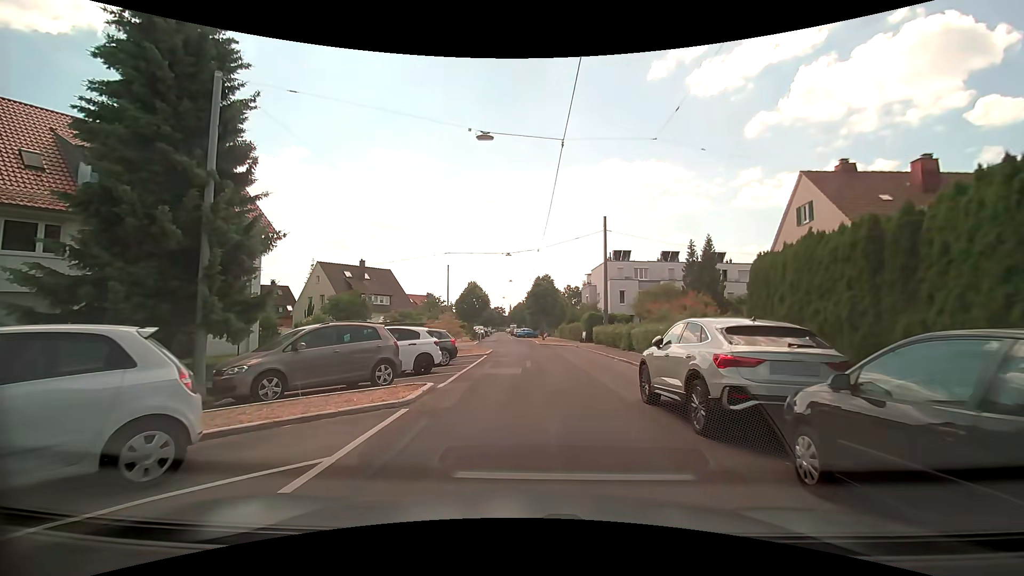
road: residential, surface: asphalt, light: Day
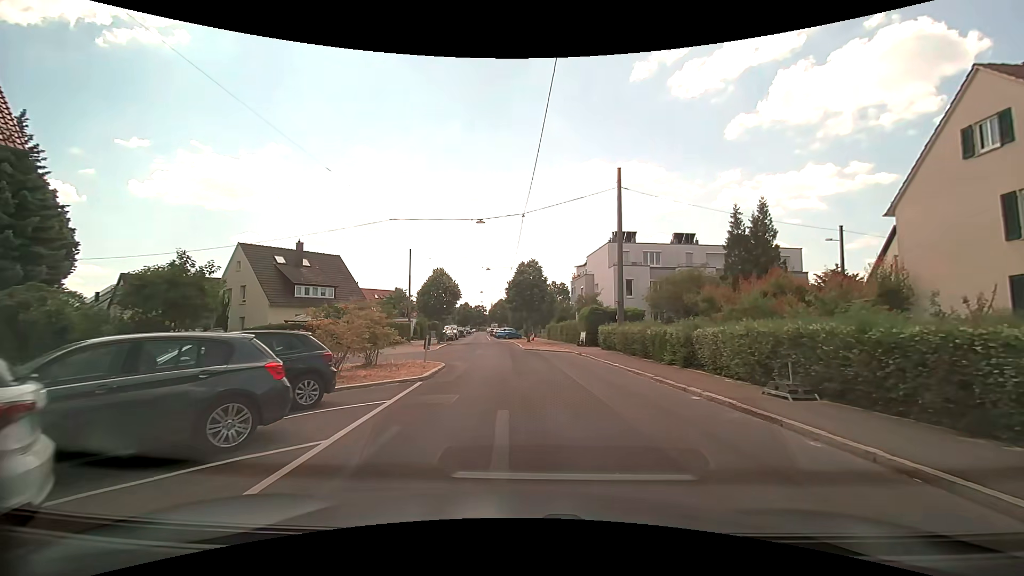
(+0.1, +12.8) m; +2°
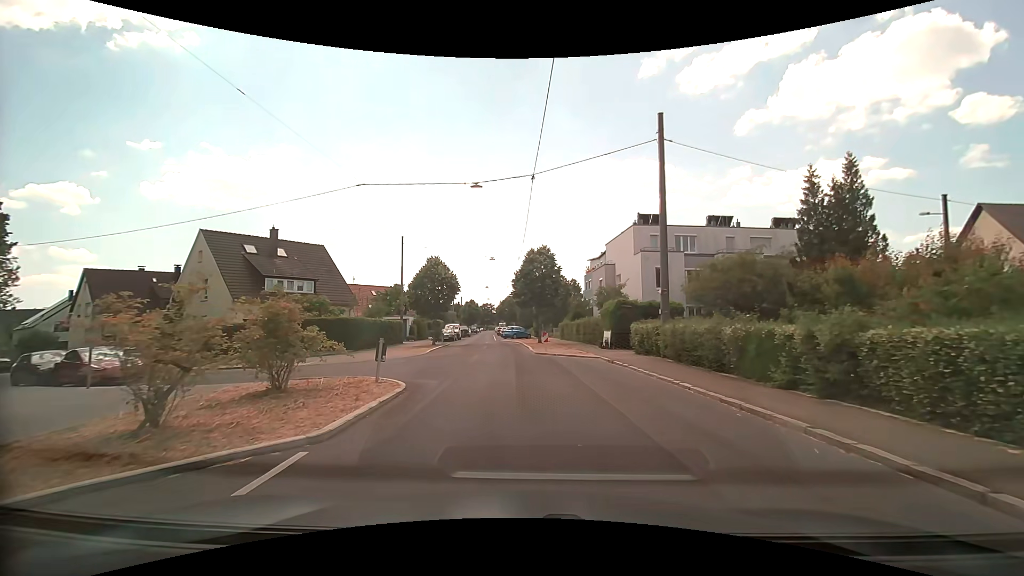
(-0.1, +7.2) m; -2°
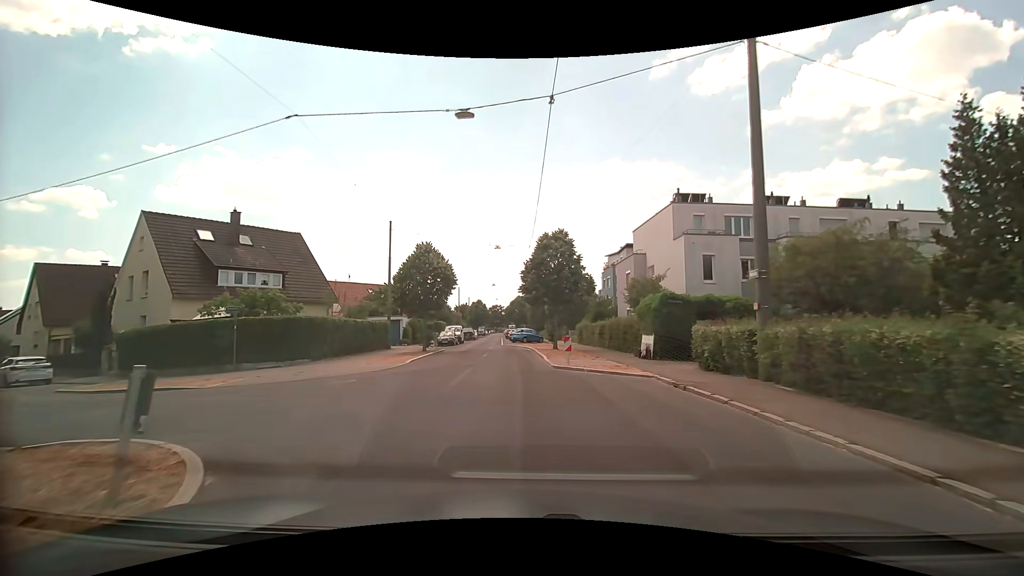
(0.0, +7.7) m; 0°
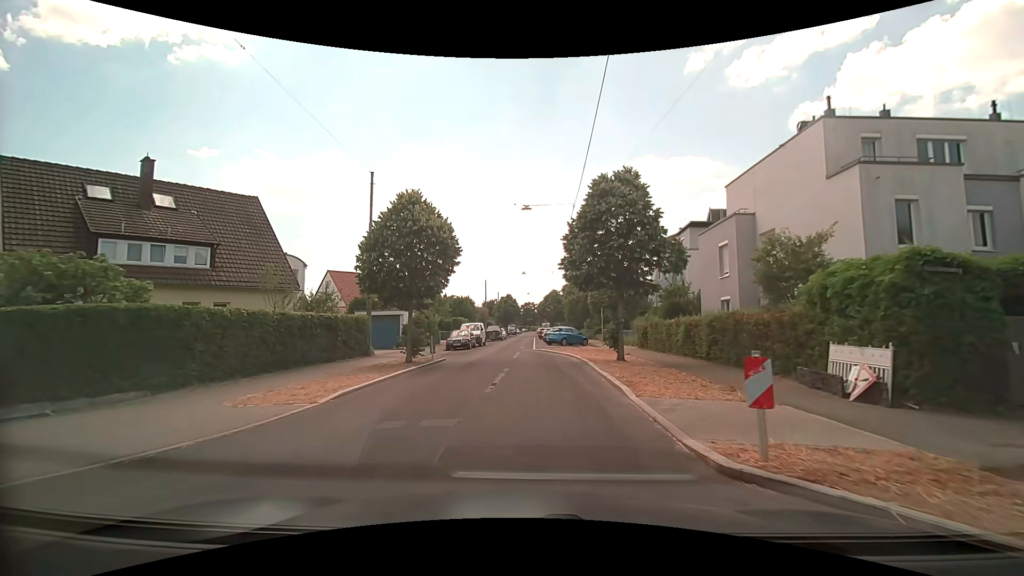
(-0.4, +12.4) m; -4°
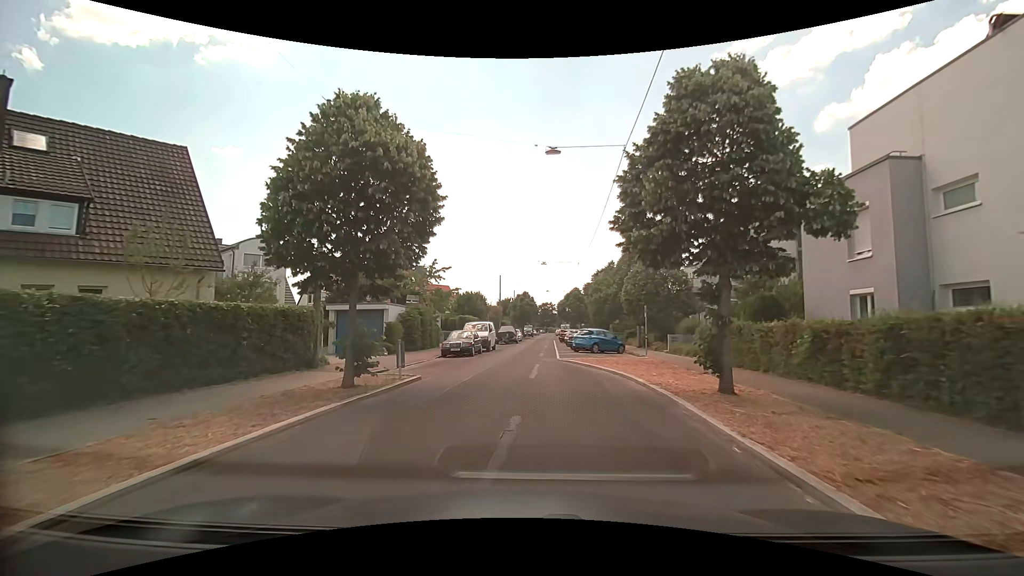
(-0.2, +8.8) m; -2°
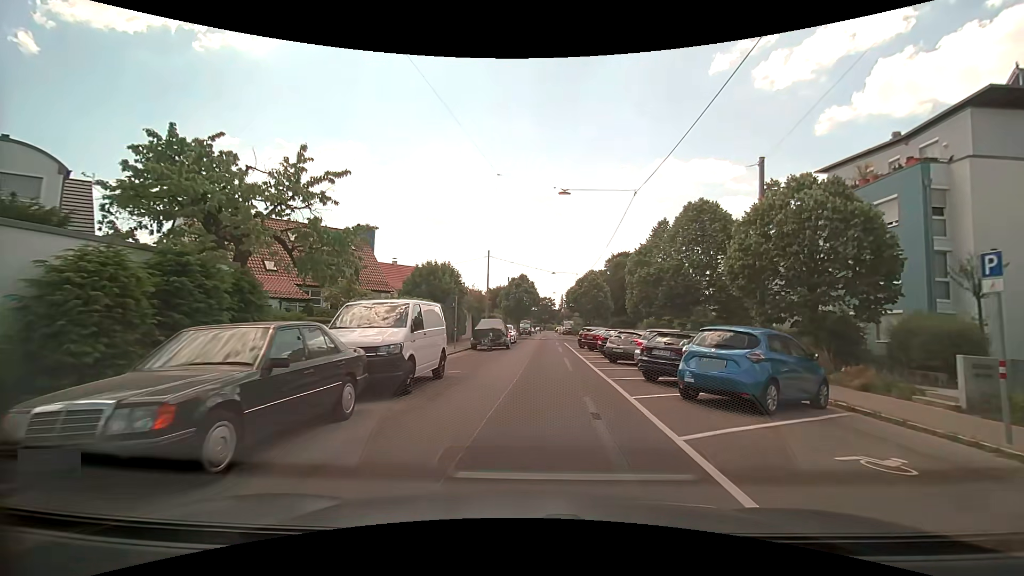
(-0.3, +22.4) m; 0°
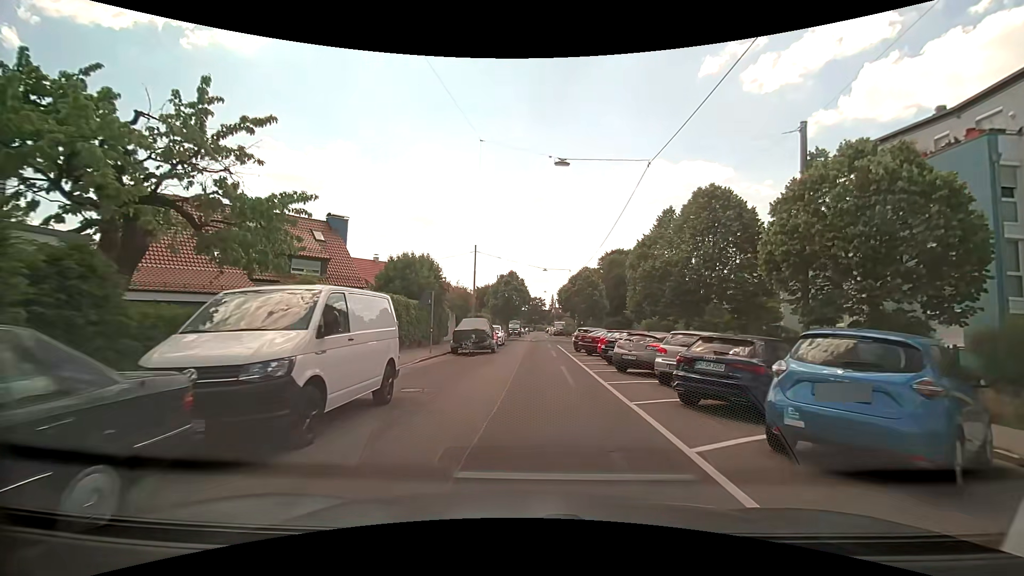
(0.0, +4.1) m; +1°
(0, +10) (+1, +20) (+1, +30) (+2, +40) (+3, +50) (+4, +60) (+4, +70) (+2, +80) (+3, +90) (+3, +100) m
